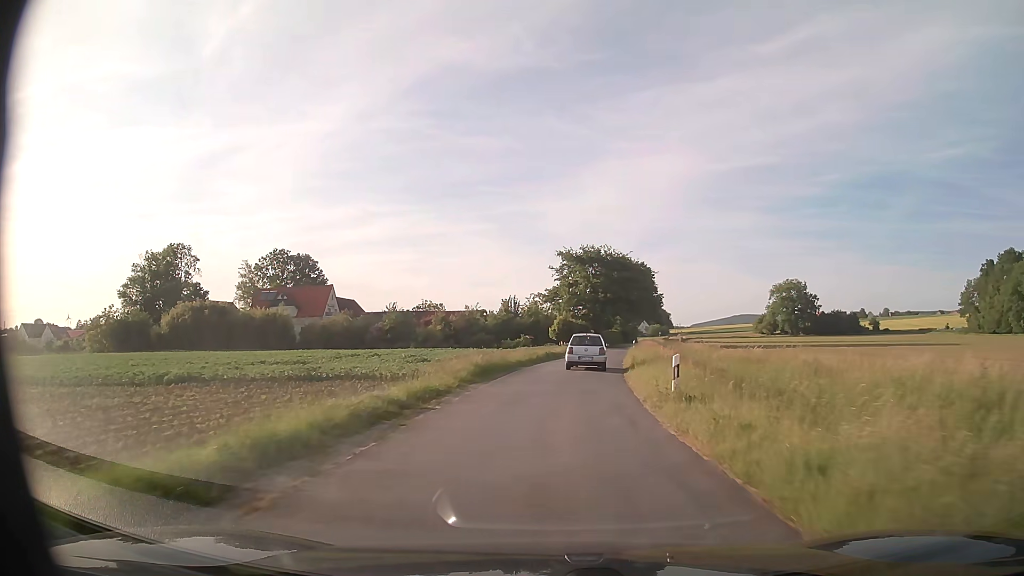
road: unclassified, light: Day
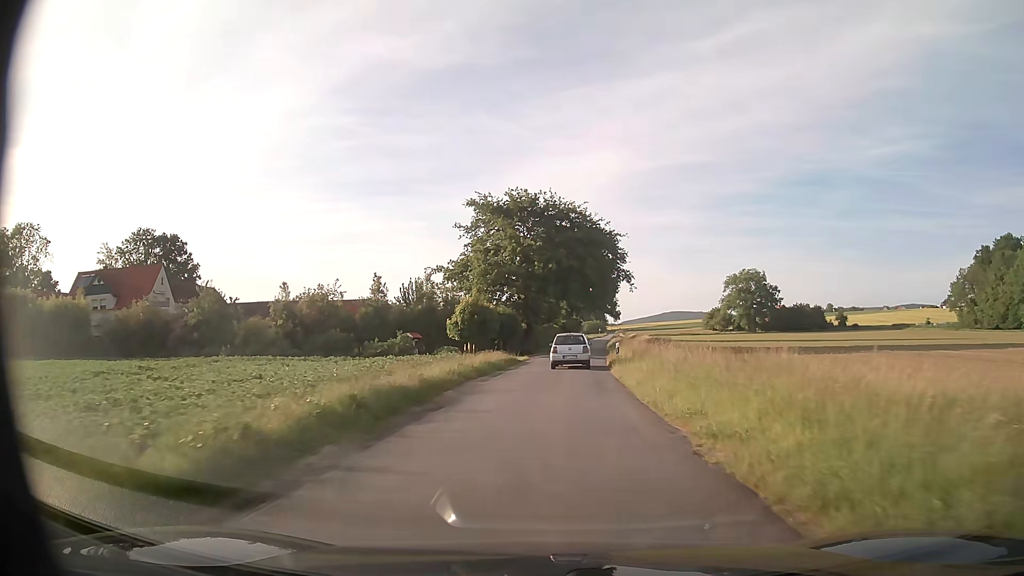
(+1.9, +34.1) m; +6°
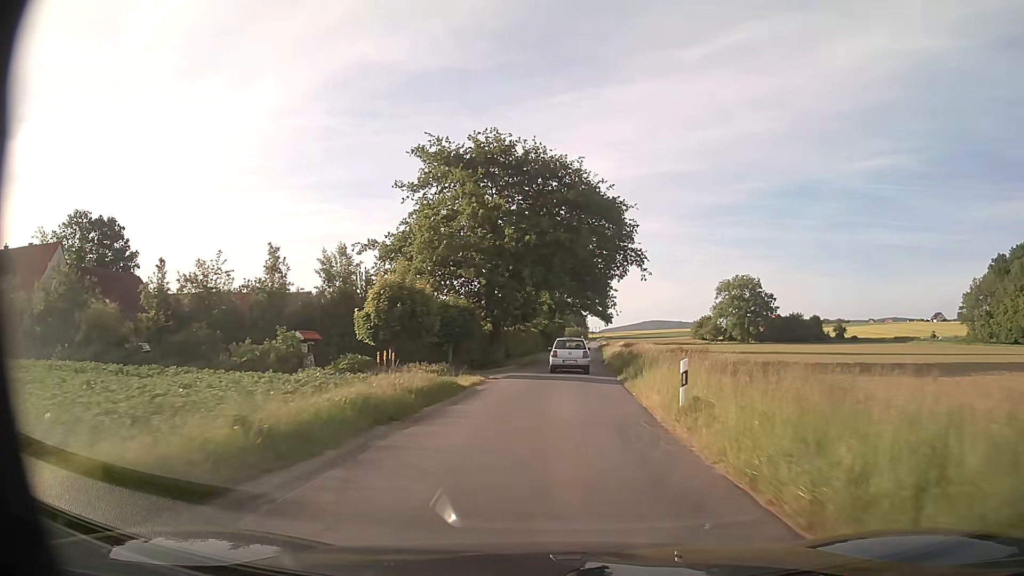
(+0.2, +17.2) m; +2°
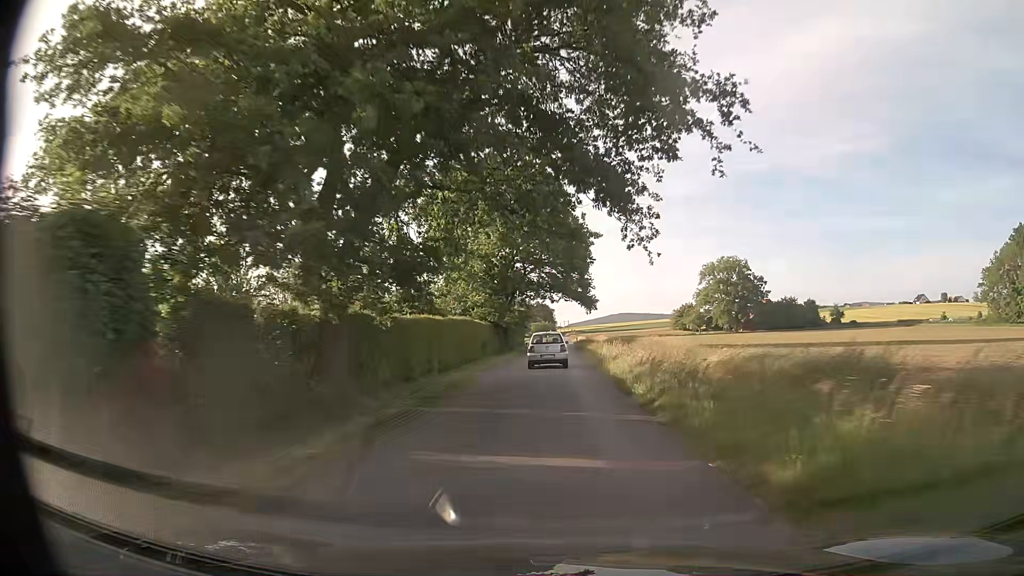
(+0.7, +25.9) m; +2°
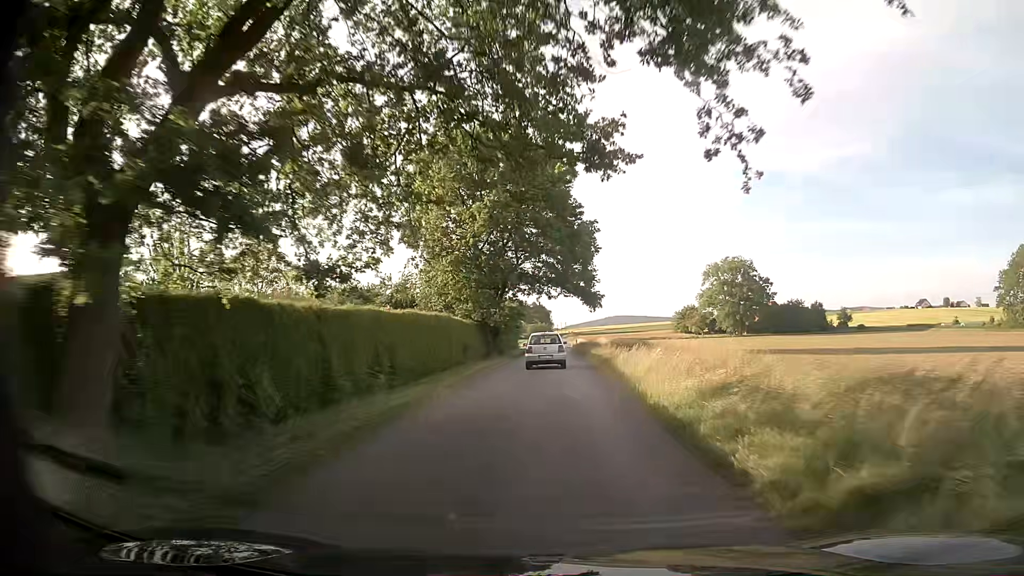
(+0.1, +8.6) m; +1°
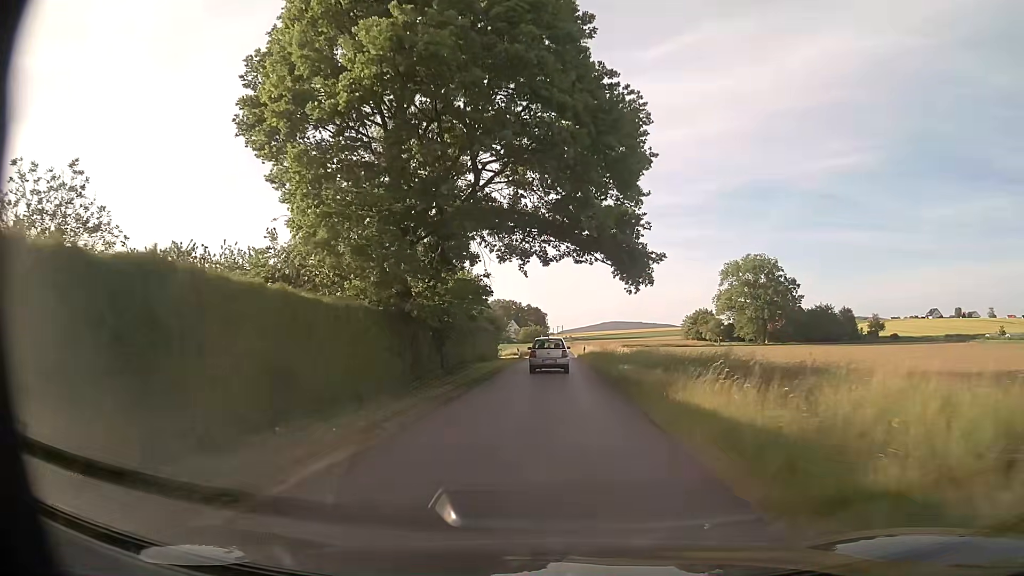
(+0.1, +25.7) m; 0°
(0, +10) (0, +20) (0, +30) (+1, +40) (+1, +50) (+1, +60) (+1, +70) (+1, +80) (+1, +90) (+2, +100) m
